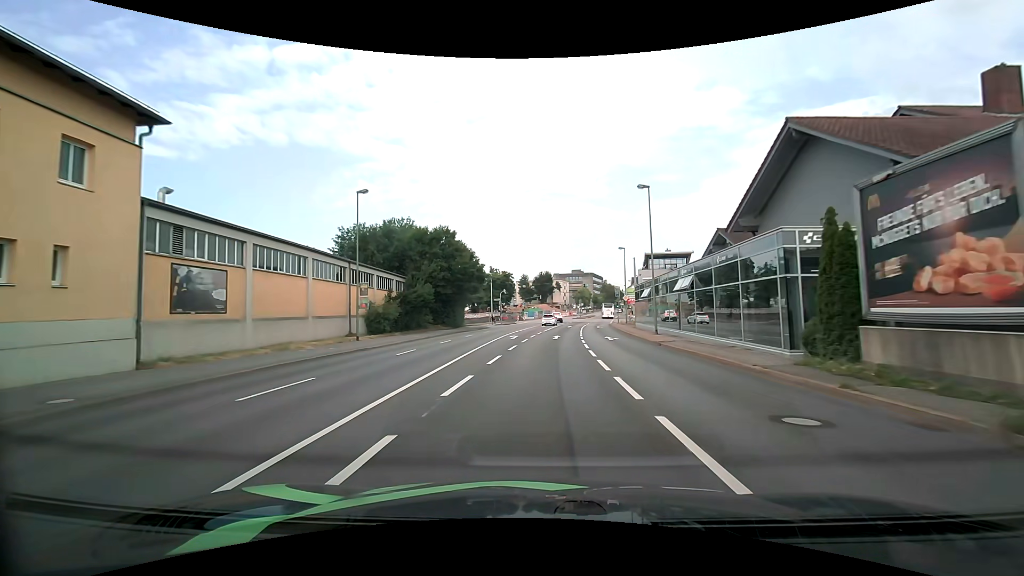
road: primary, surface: asphalt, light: Day
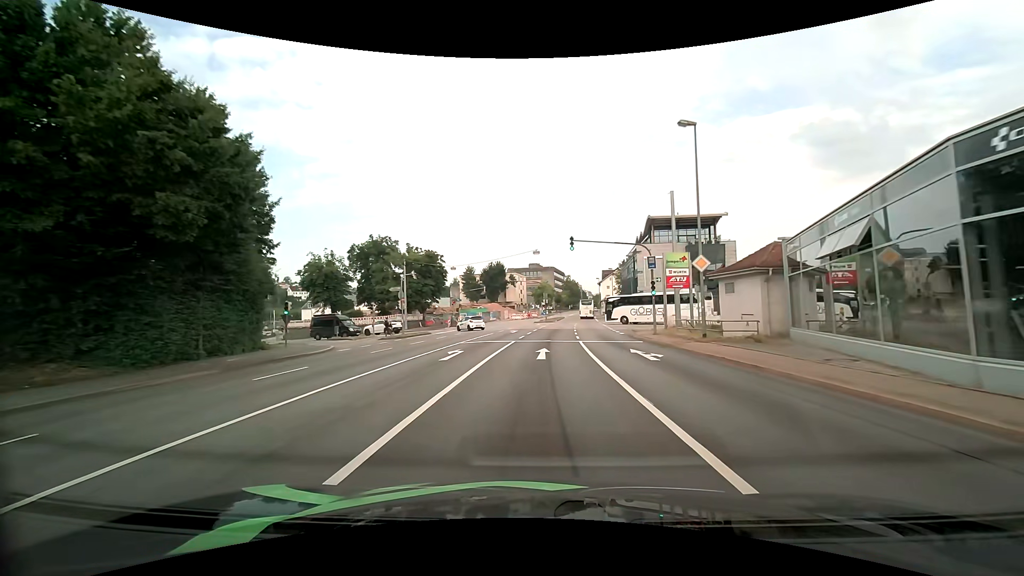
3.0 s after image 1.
(+1.9, +43.1) m; +5°
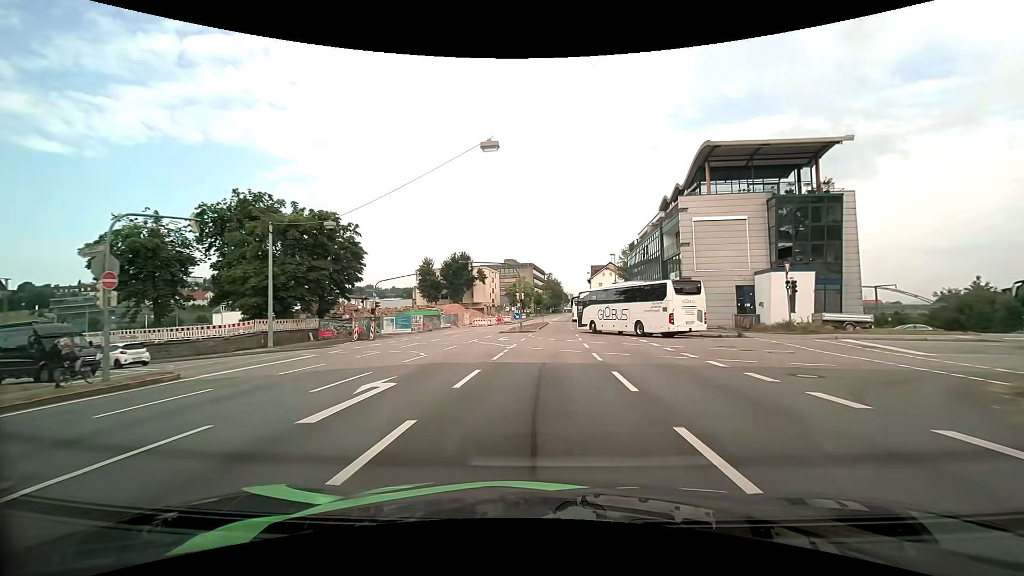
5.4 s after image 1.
(+0.7, +31.1) m; +2°
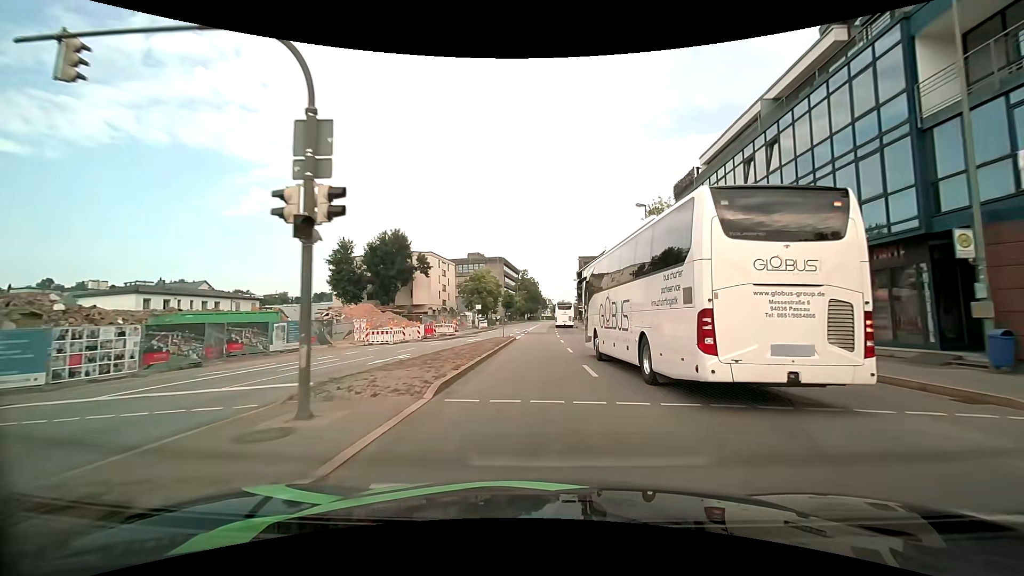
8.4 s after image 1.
(+1.4, +37.8) m; +3°
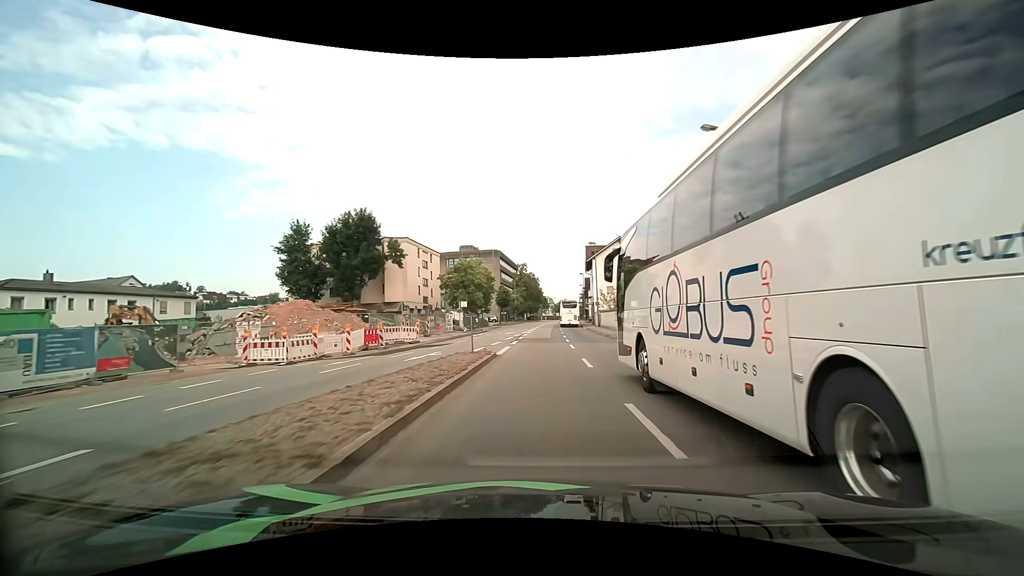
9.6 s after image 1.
(-0.1, +16.0) m; -1°
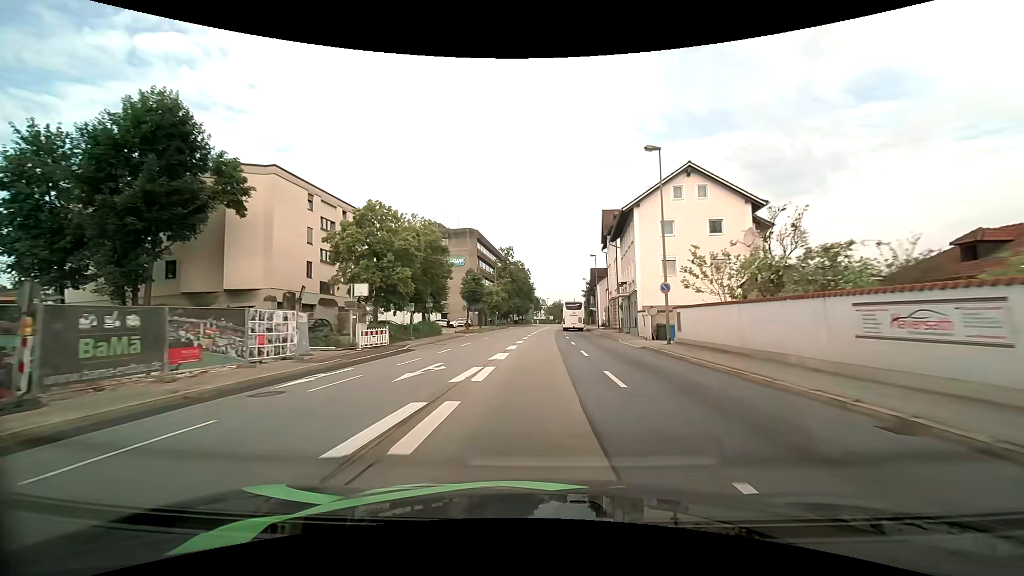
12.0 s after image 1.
(+0.3, +34.4) m; +1°
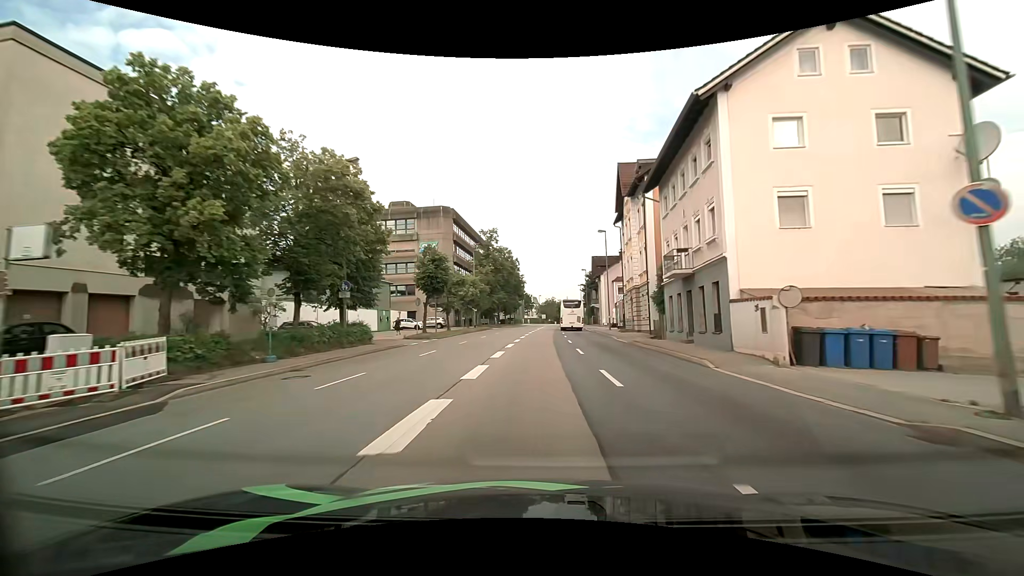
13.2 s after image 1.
(+0.1, +18.2) m; +1°
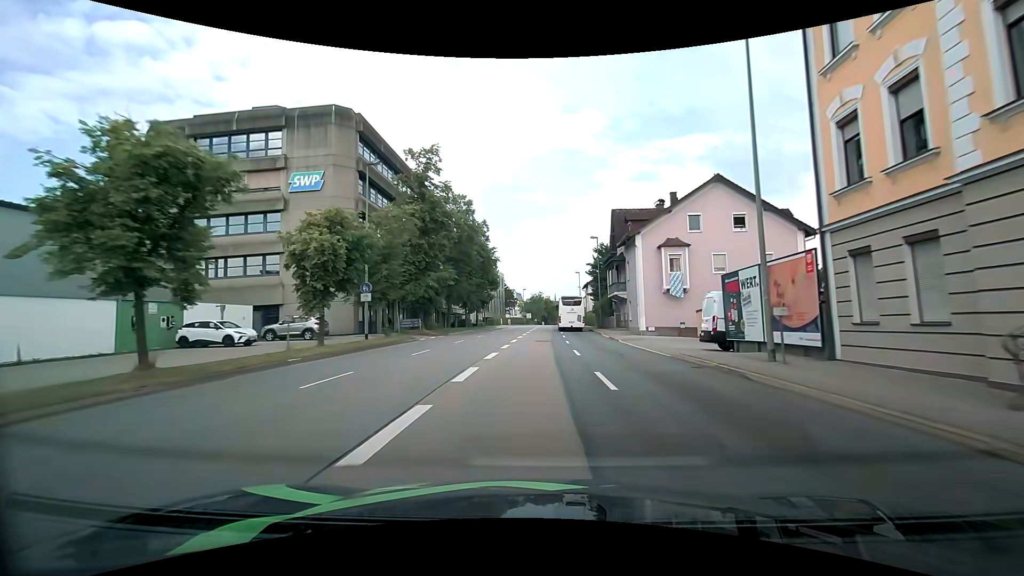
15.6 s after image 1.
(+0.5, +36.5) m; +2°
(0, +10) (0, +20) (0, +30) (+1, +40) (+1, +50) (+1, +60) (+1, +70) (+2, +80) (+2, +90) (+2, +100) m
